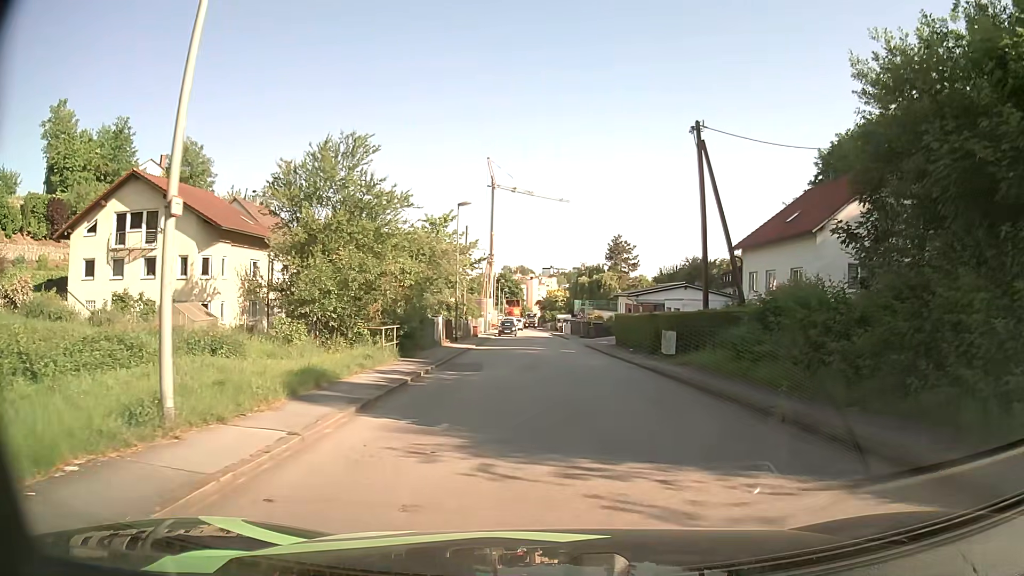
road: residential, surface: asphalt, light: Day
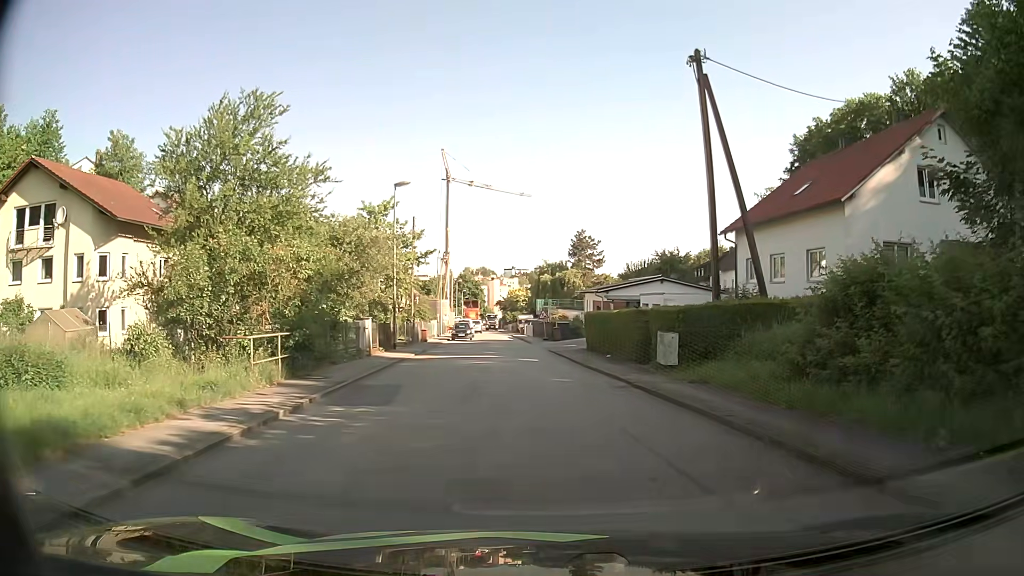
(+0.2, +6.7) m; +3°
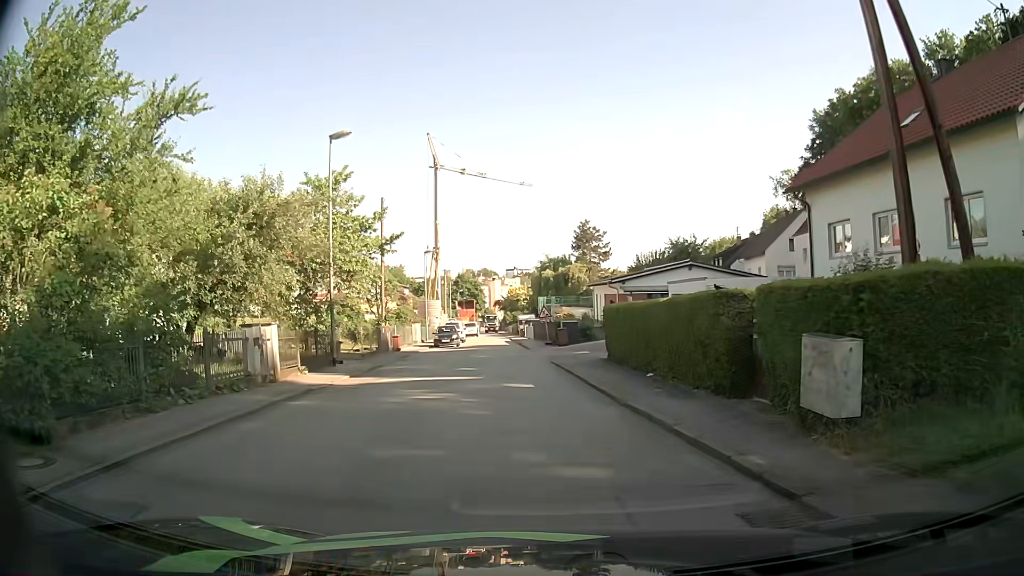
(+0.1, +9.9) m; 0°
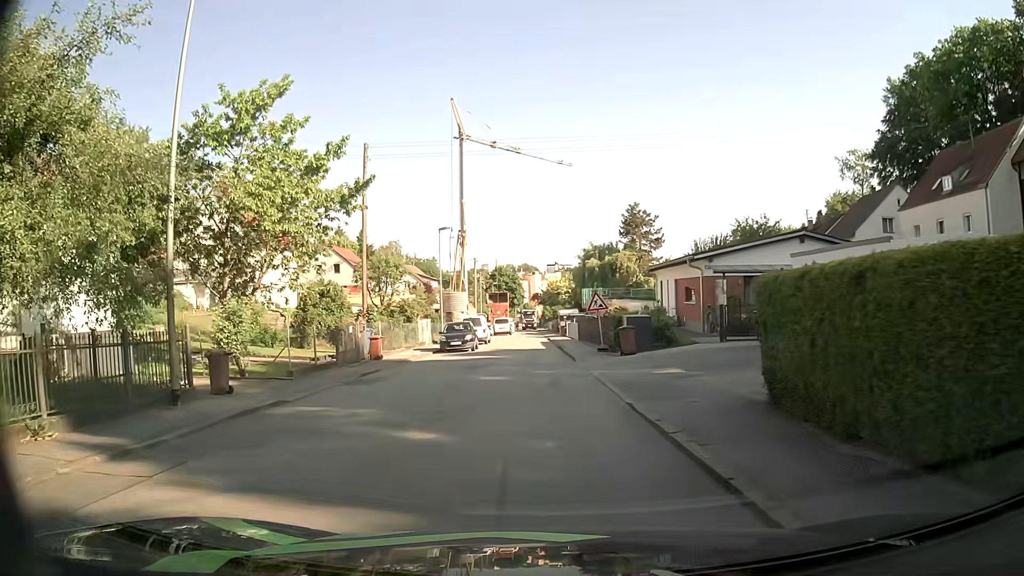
(-0.4, +12.7) m; -4°
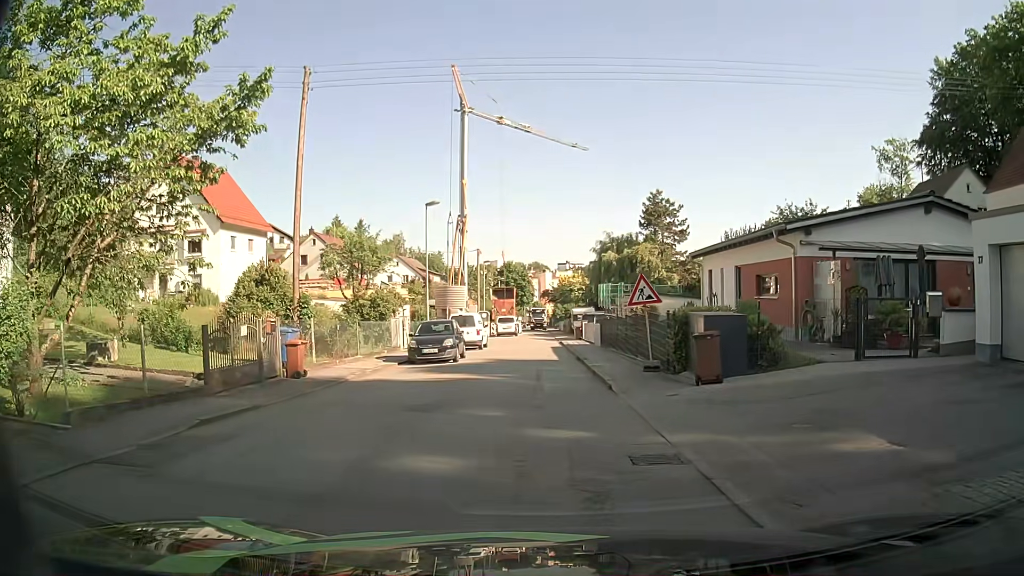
(0.0, +9.3) m; 0°
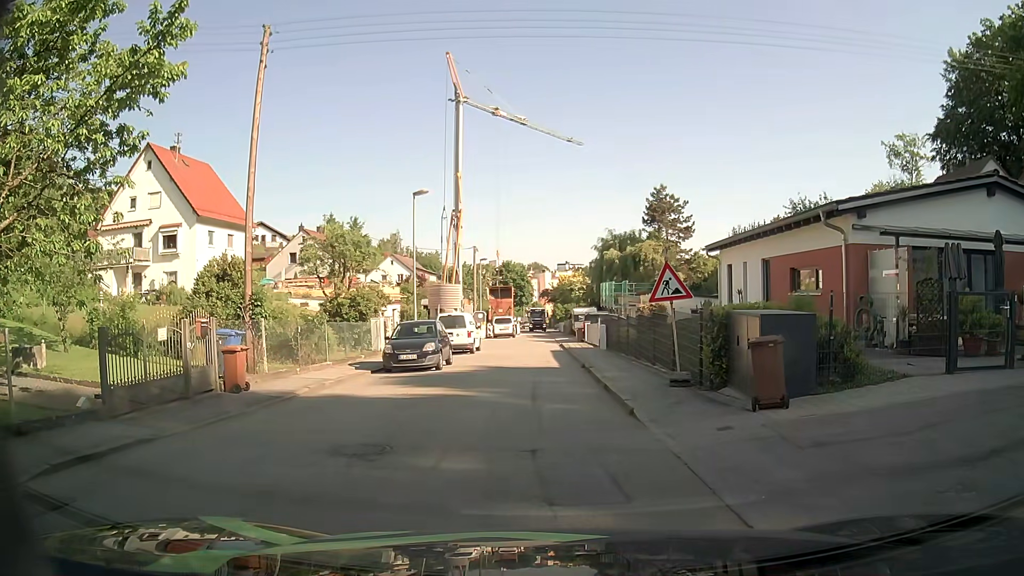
(0.0, +3.2) m; -2°
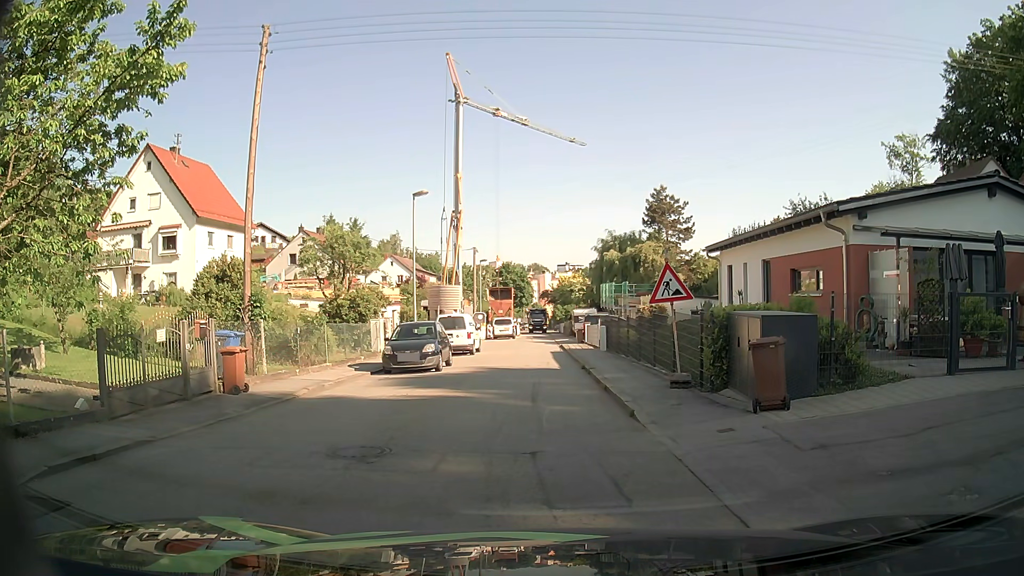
(0.0, +0.1) m; 0°
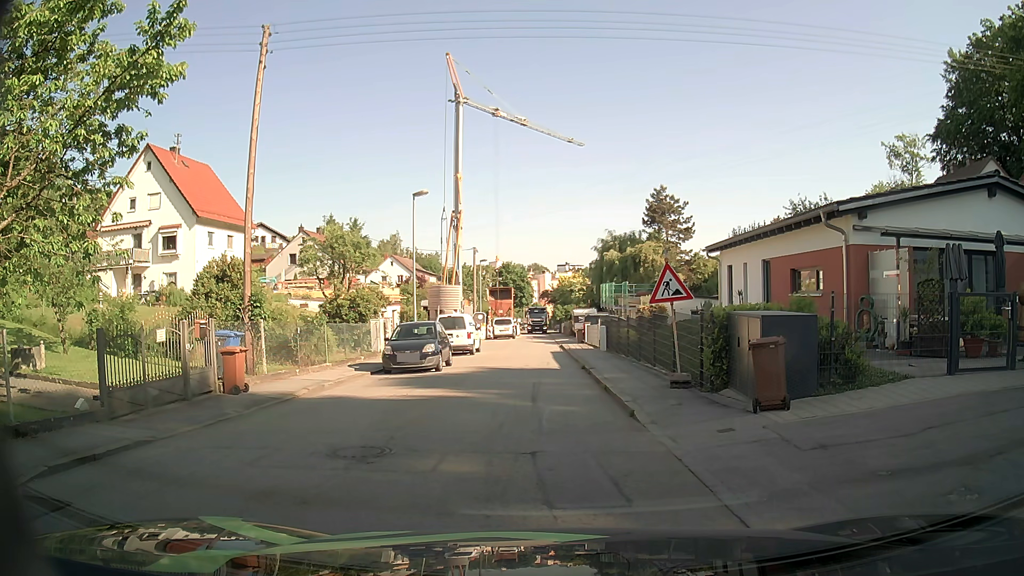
(0.0, 0.0) m; 0°
